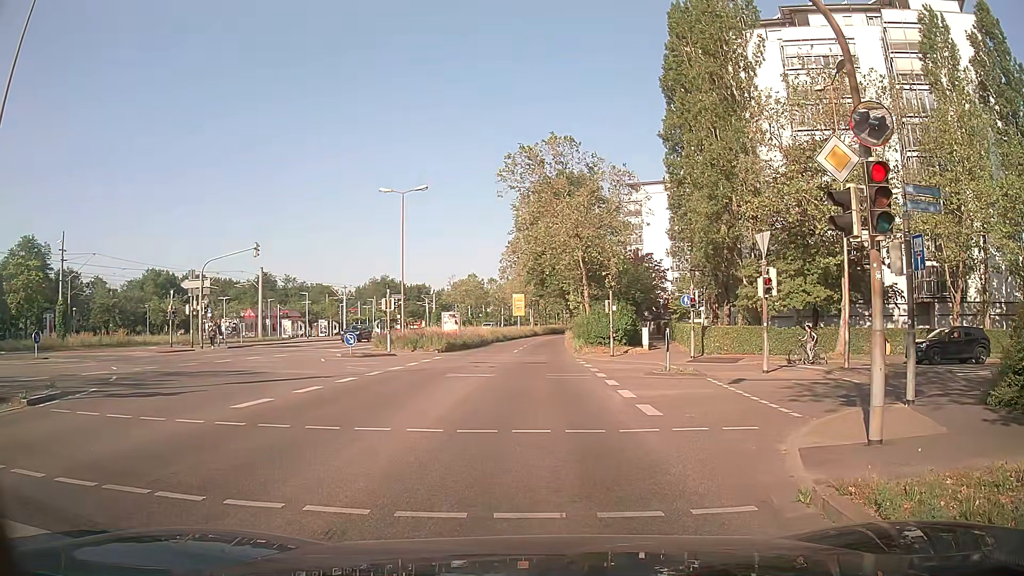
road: secondary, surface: asphalt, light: Day
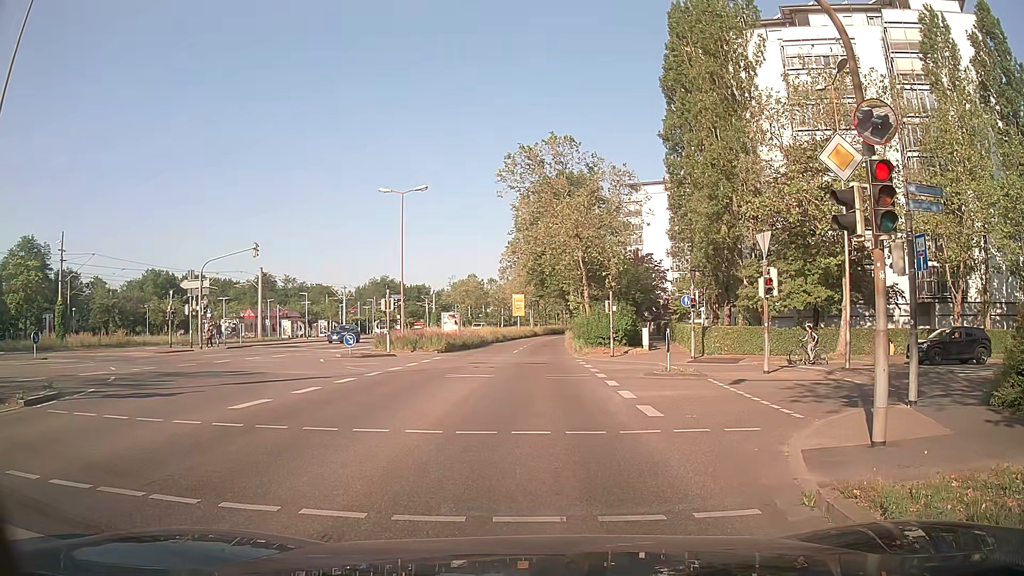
(0.0, +0.1) m; 0°
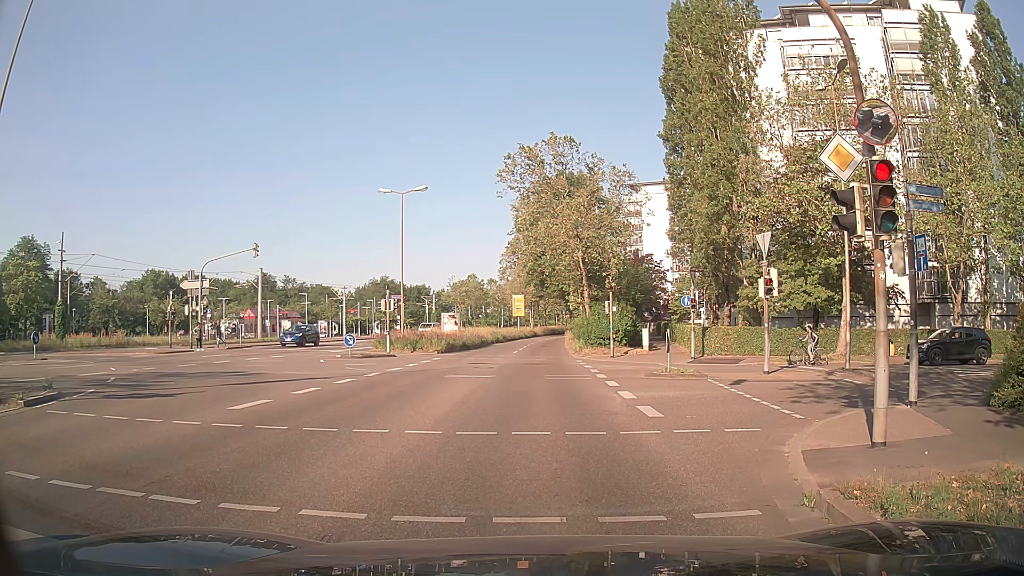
(0.0, +0.1) m; 0°
(0, +10) (-1, +20) (-1, +30) (-1, +40) (-2, +50) (-2, +60) (-2, +70) (-2, +80) (-2, +90) (-1, +100) m
